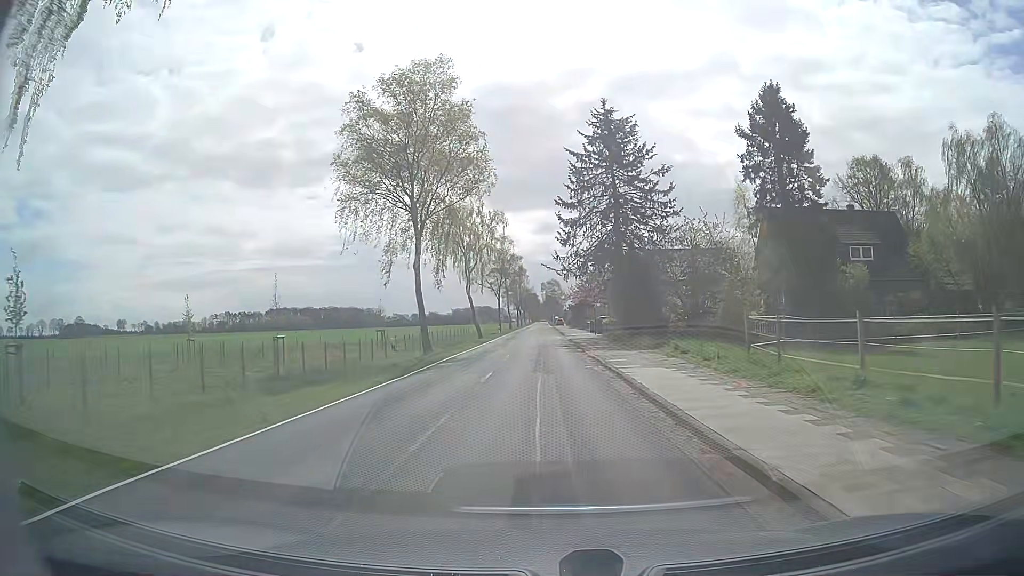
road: secondary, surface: asphalt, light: Day
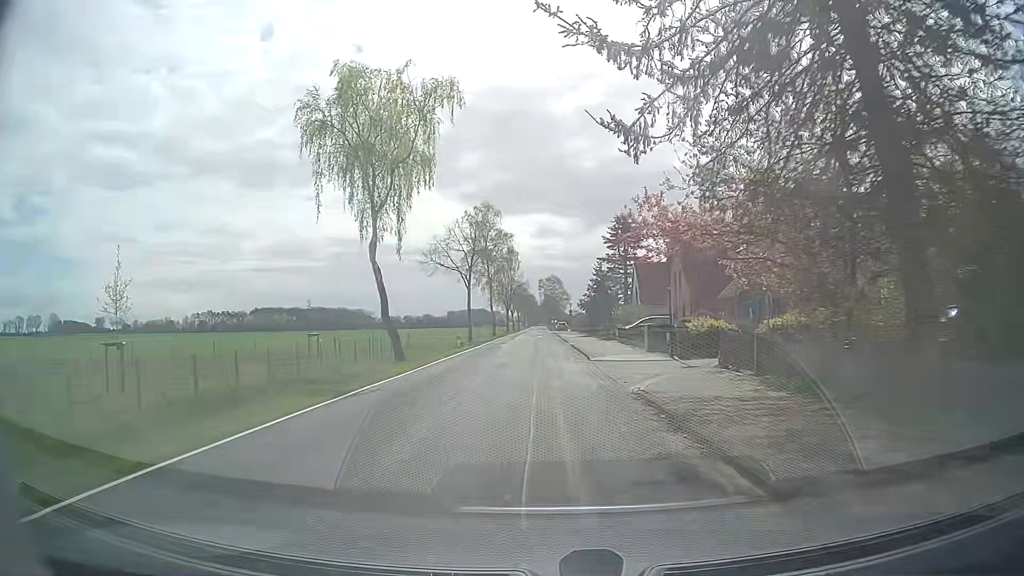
(0.0, +36.0) m; 0°
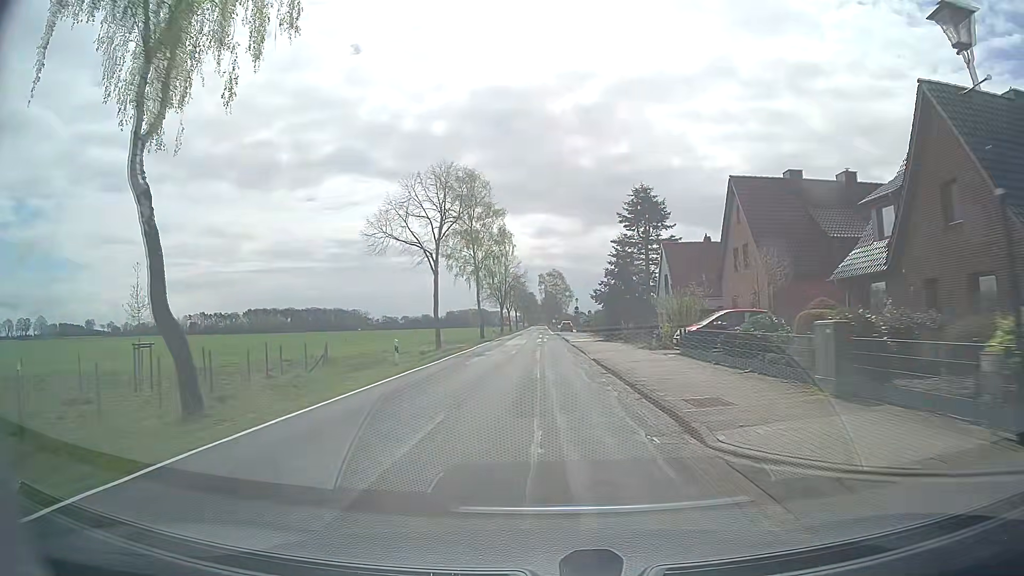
(0.0, +18.1) m; 0°
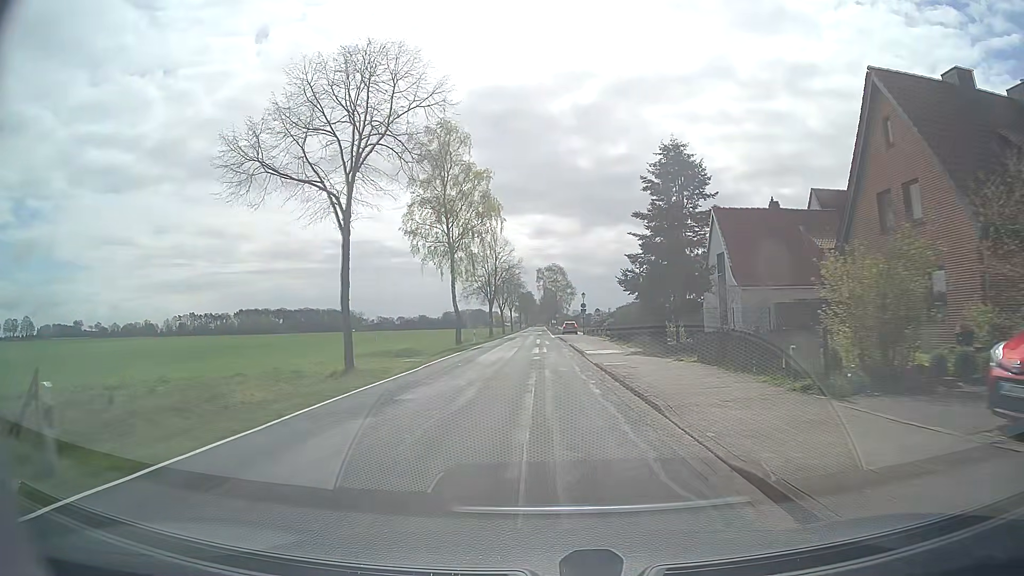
(0.0, +18.2) m; 0°
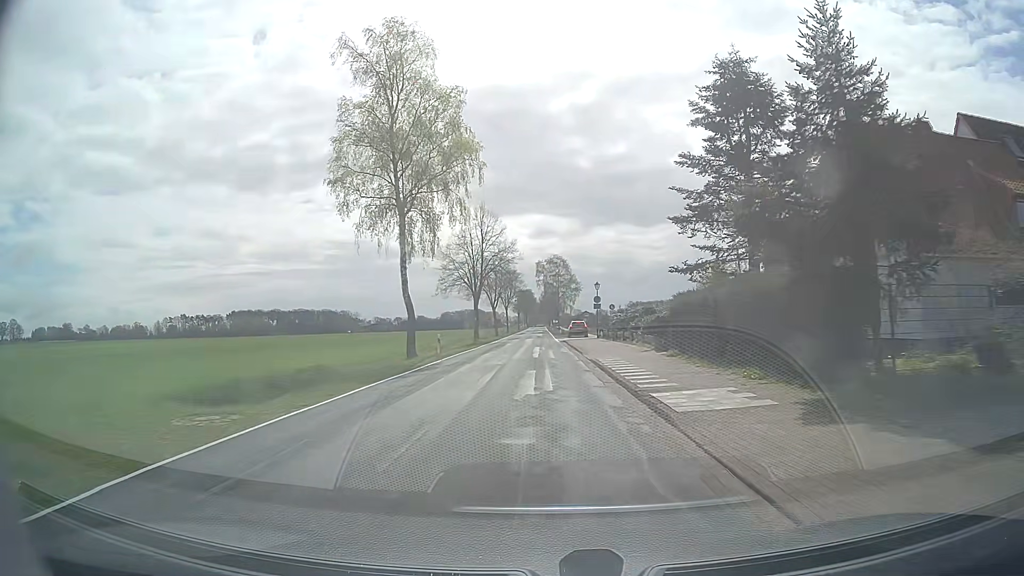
(0.0, +18.4) m; 0°
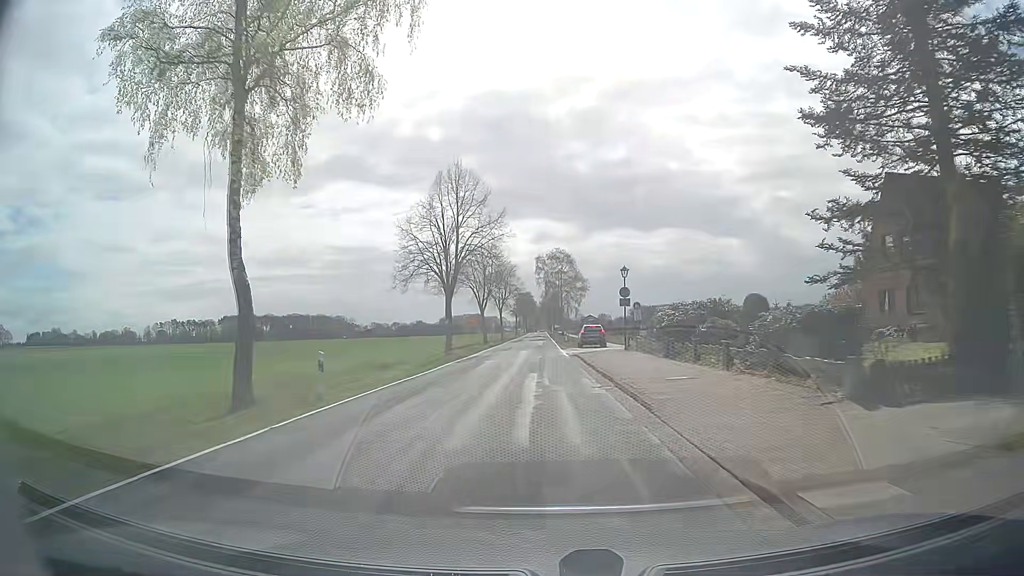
(0.0, +18.7) m; 0°
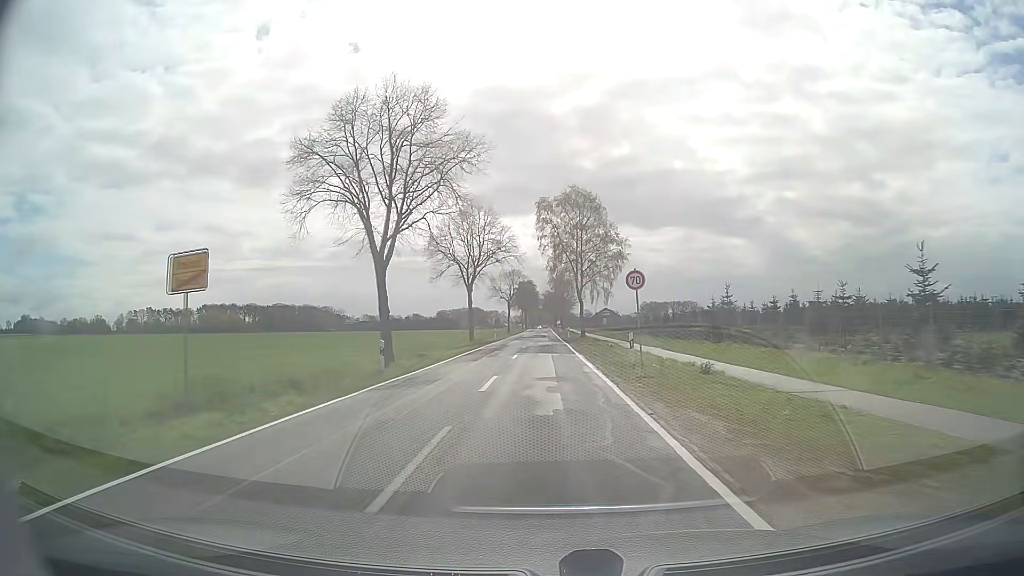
(-0.5, +48.2) m; 0°
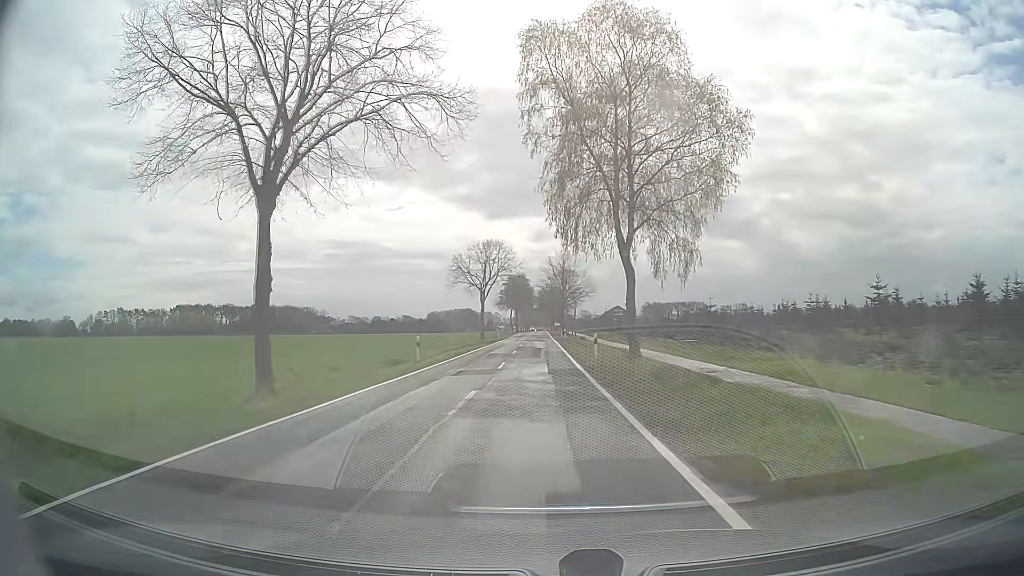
(+0.2, +39.9) m; 0°
(0, +10) (0, +20) (0, +30) (0, +40) (0, +50) (0, +60) (0, +70) (0, +80) (0, +90) (0, +100) m
